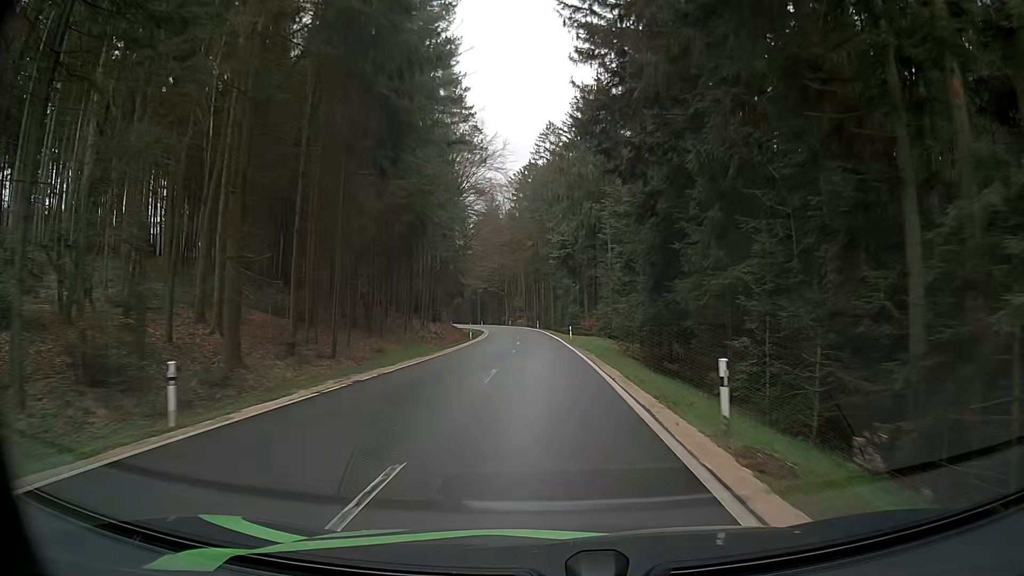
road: tertiary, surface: asphalt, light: Day
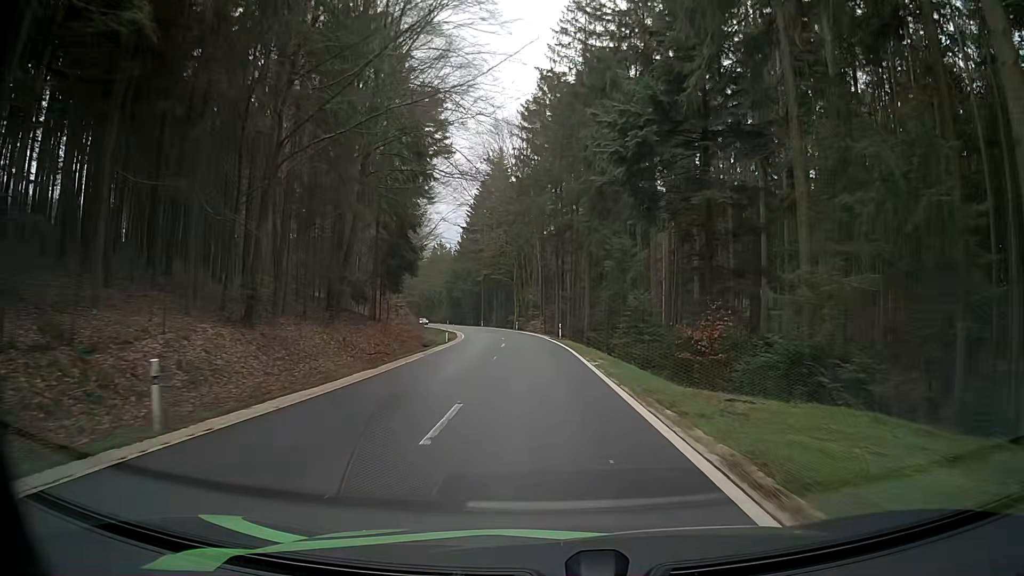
(-1.4, +43.5) m; -3°
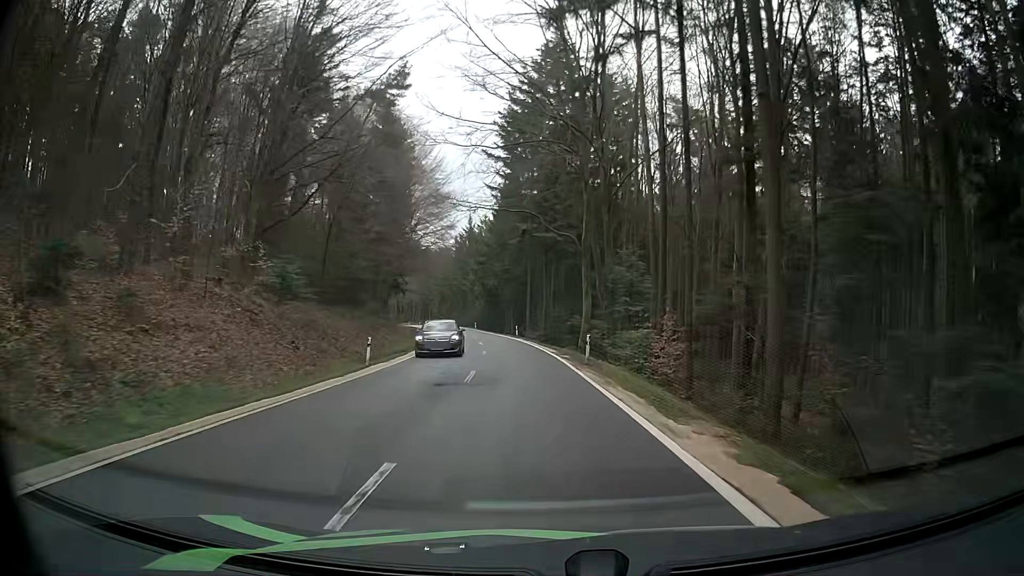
(-2.0, +53.5) m; -5°
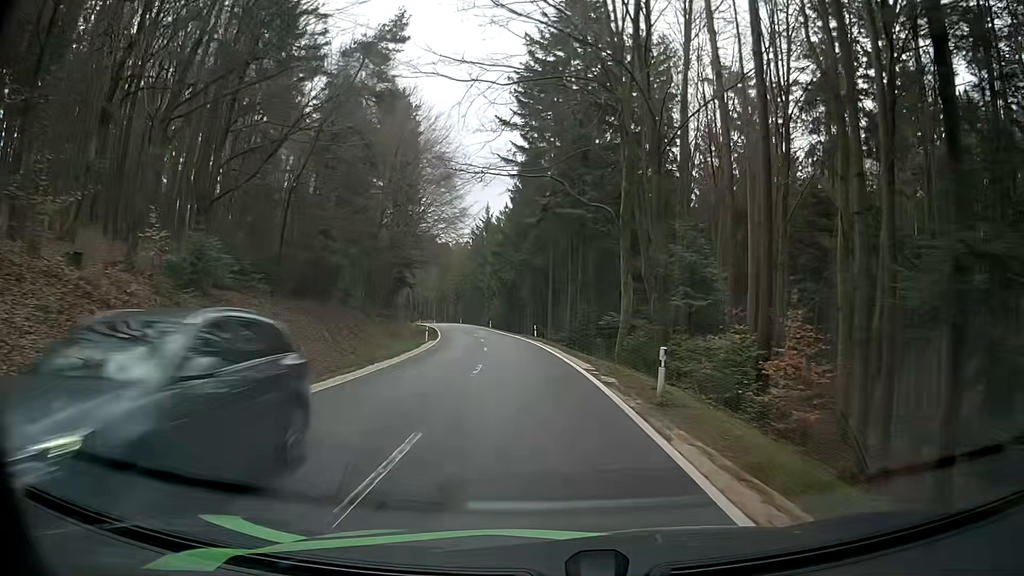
(-0.2, +10.6) m; -3°
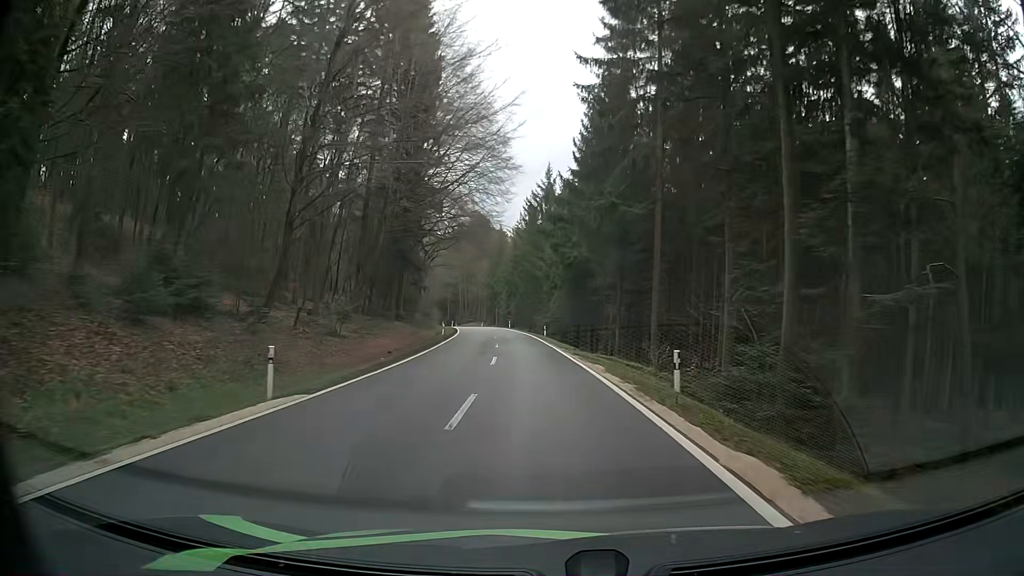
(-1.2, +32.3) m; -5°
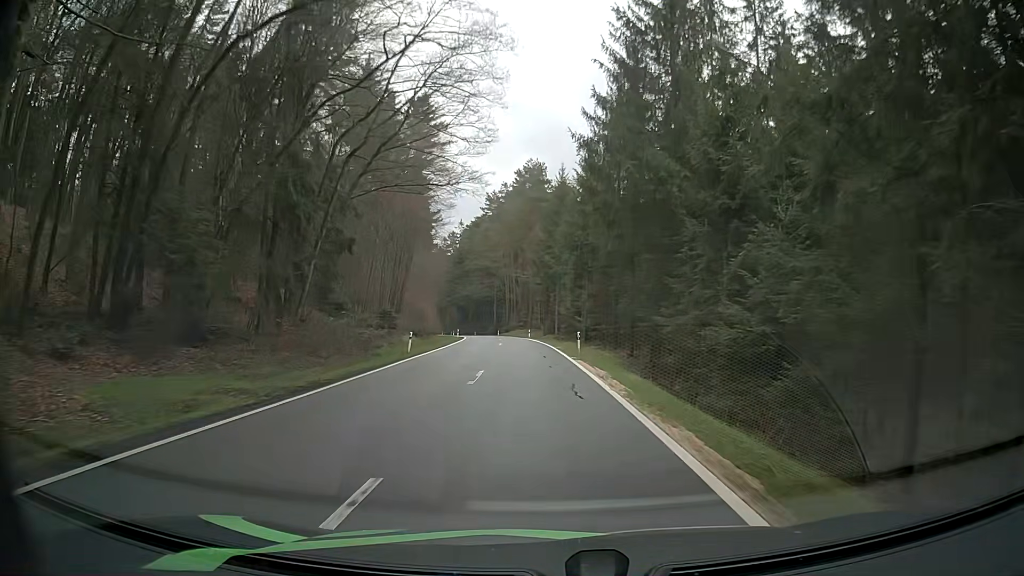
(-3.4, +54.5) m; -8°
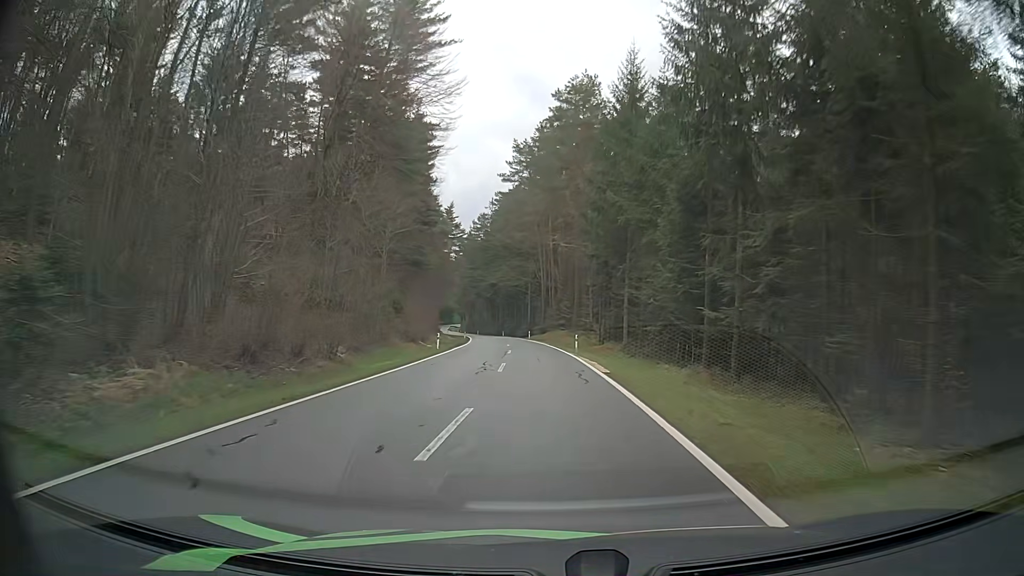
(-0.5, +32.4) m; -3°
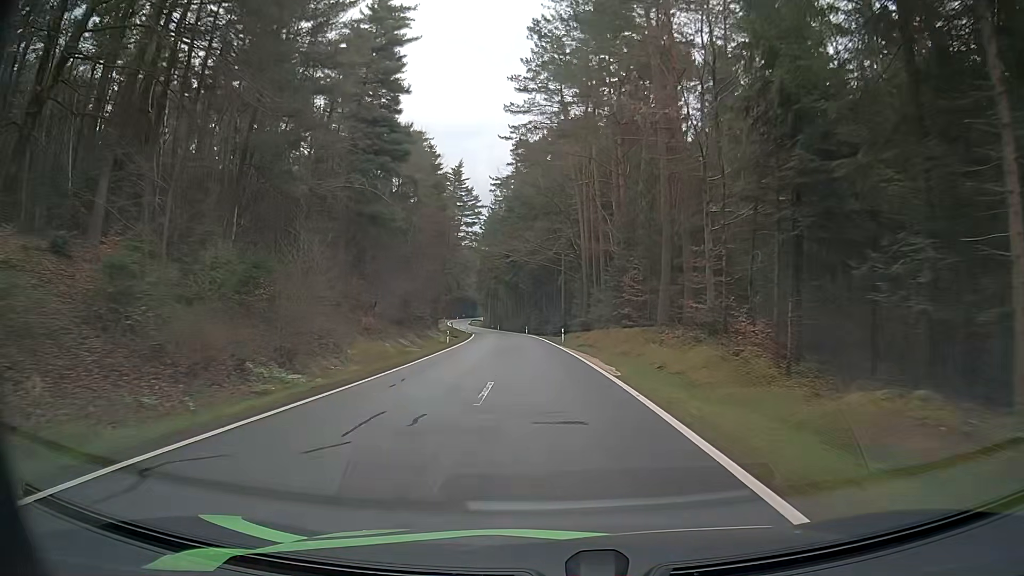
(-0.7, +32.5) m; -2°
(0, +10) (0, +20) (-1, +30) (-2, +40) (-2, +50) (-3, +60) (-4, +70) (-5, +80) (-6, +90) (-8, +100) m
